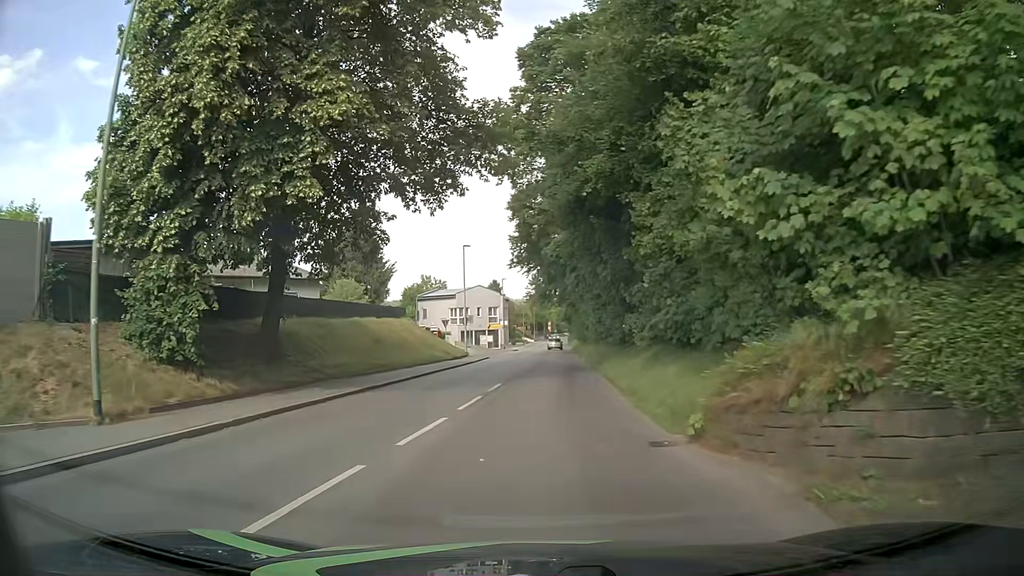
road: tertiary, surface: asphalt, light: Day
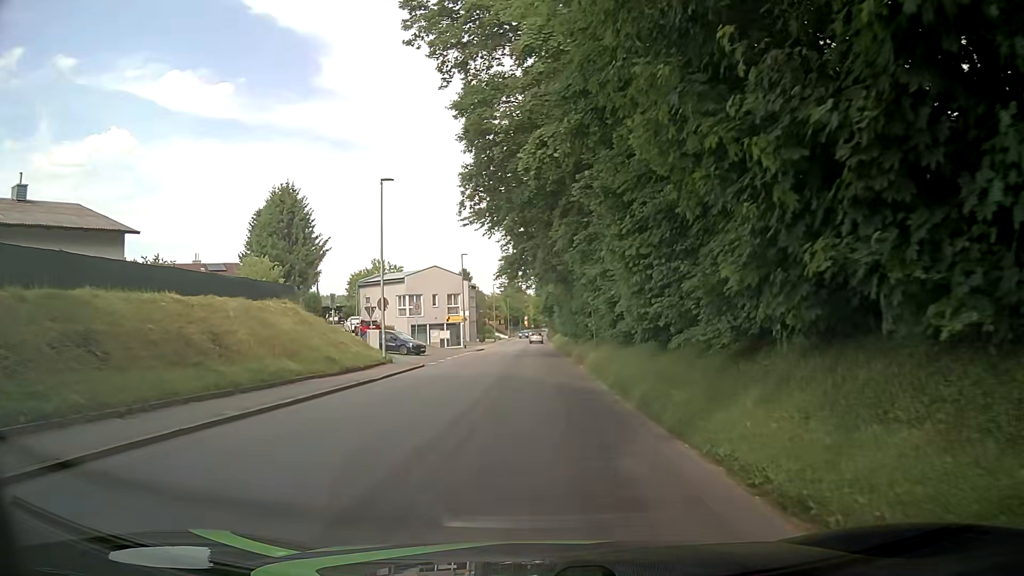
(+0.2, +19.8) m; +2°
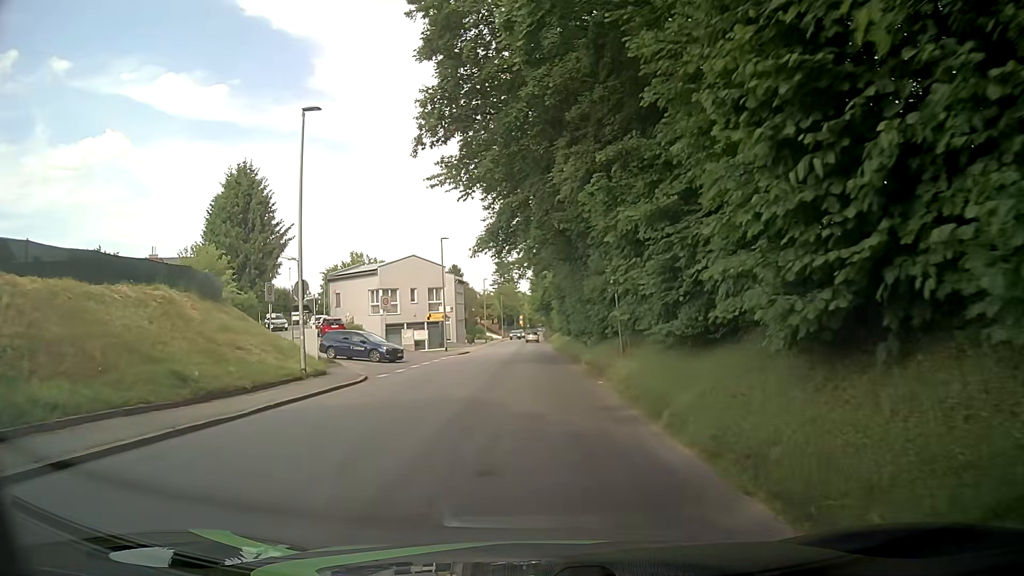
(-0.1, +9.8) m; -1°
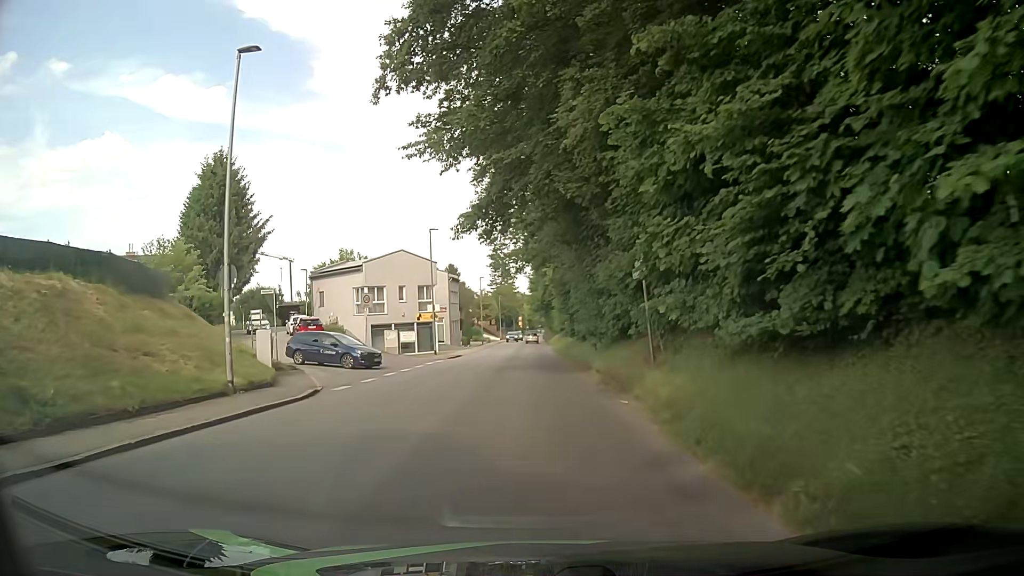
(+0.1, +4.9) m; +2°
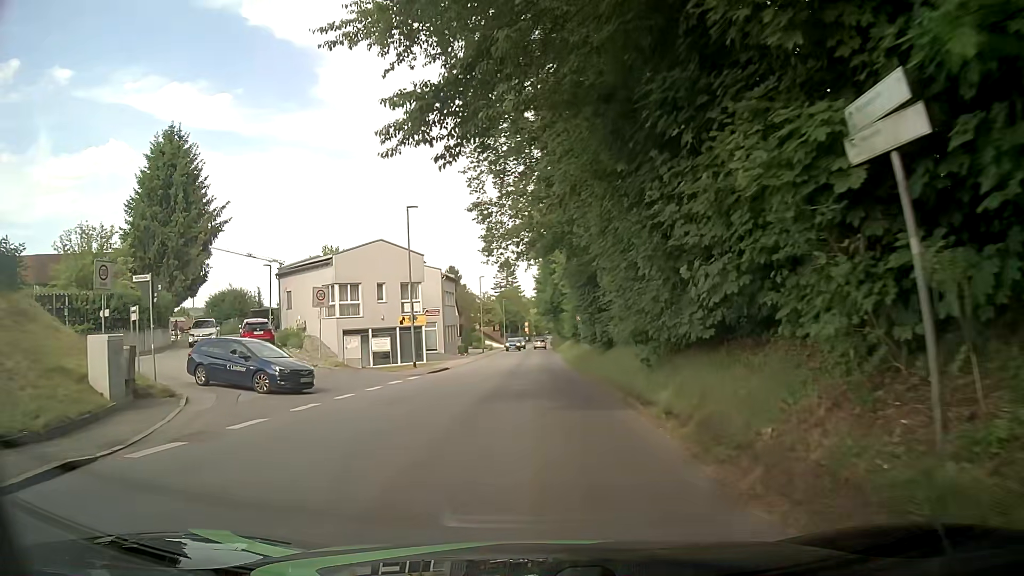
(-0.1, +9.7) m; 0°
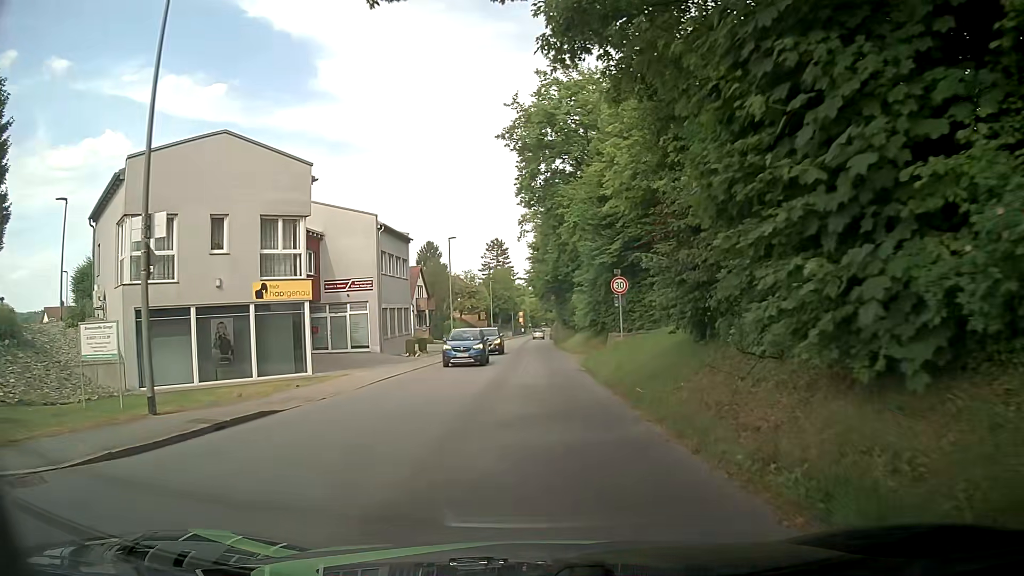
(-0.1, +23.9) m; 0°
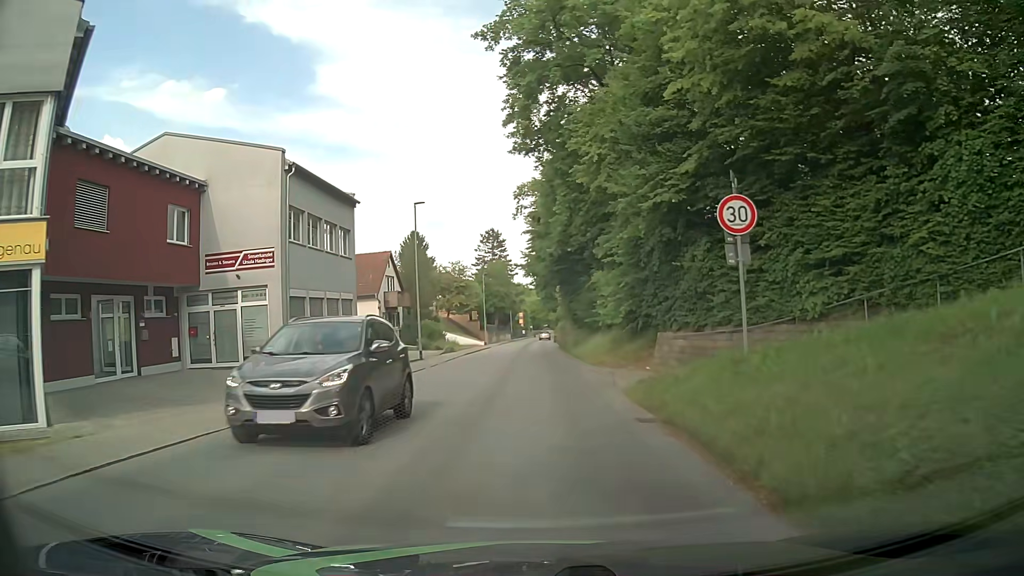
(-0.1, +14.5) m; 0°
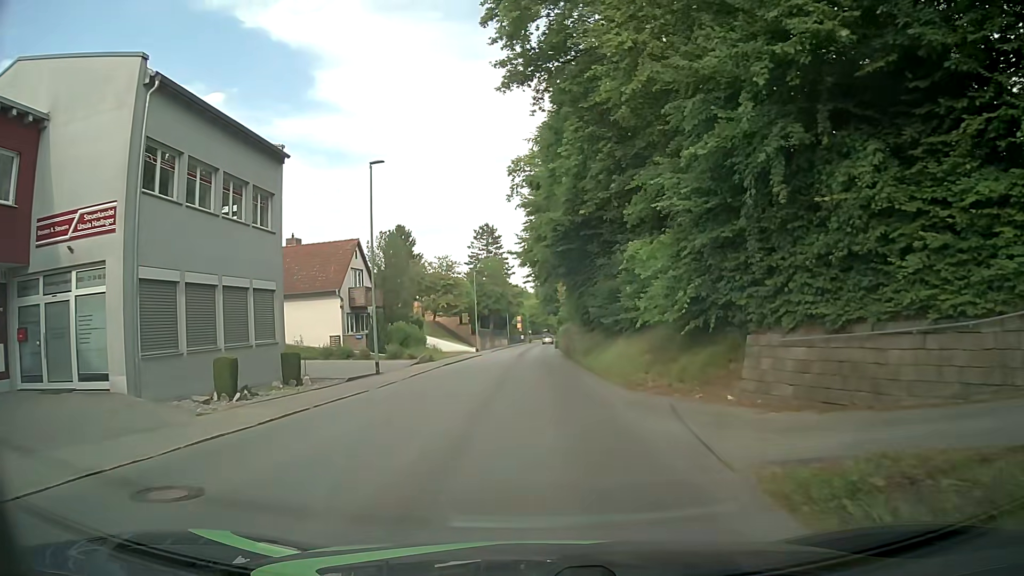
(0.0, +9.6) m; -1°
(0, +10) (0, +20) (0, +30) (0, +40) (0, +50) (+1, +60) (+1, +70) (+1, +80) (+2, +90) (+2, +100) m
